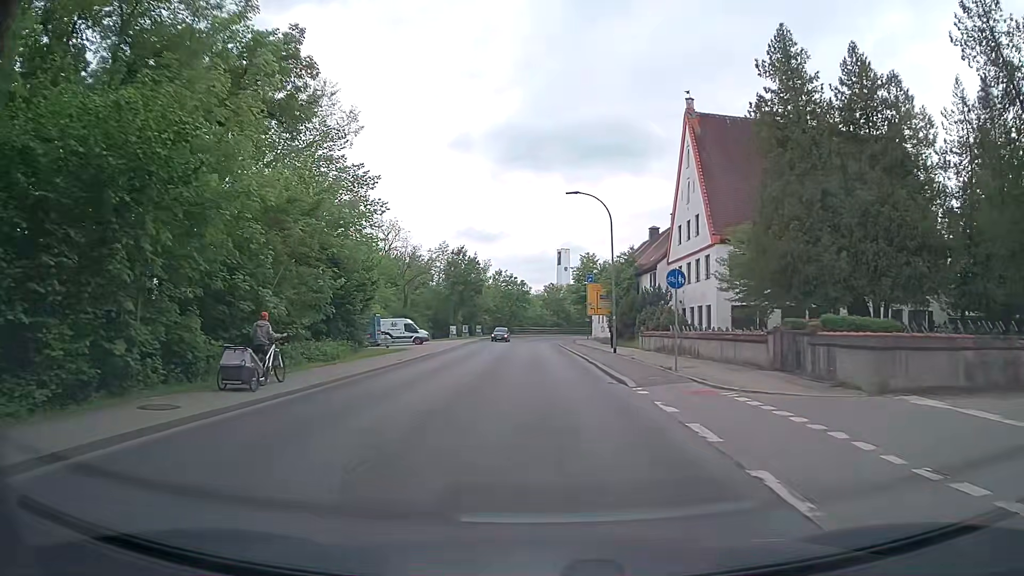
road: secondary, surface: asphalt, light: Day
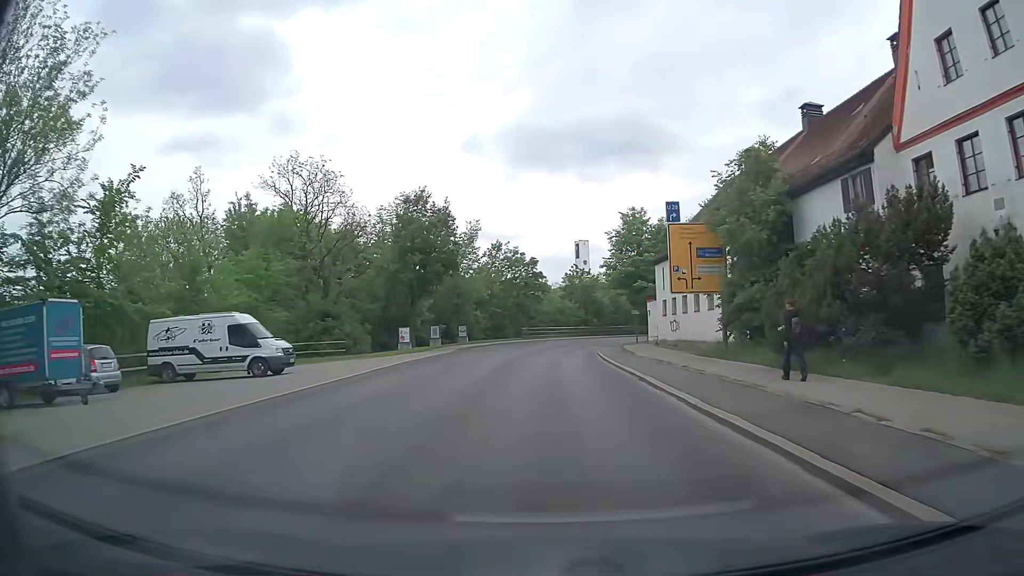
(-0.7, +35.6) m; -1°
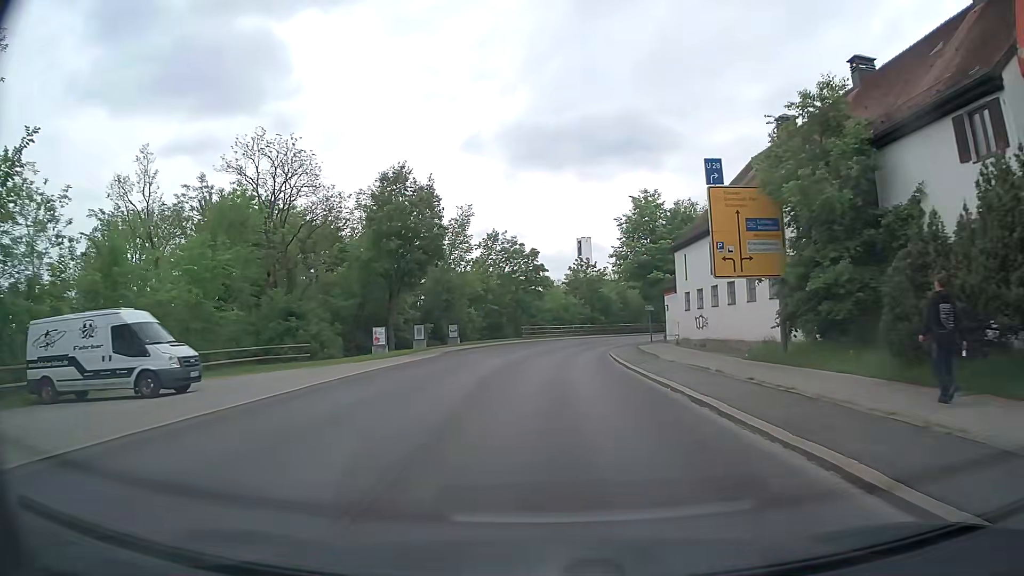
(0.0, +7.2) m; -1°
(0, +10) (0, +20) (0, +30) (+1, +40) (+3, +50) (+6, +59) (+10, +68) (+15, +77) (+20, +85) (+26, +94) m
